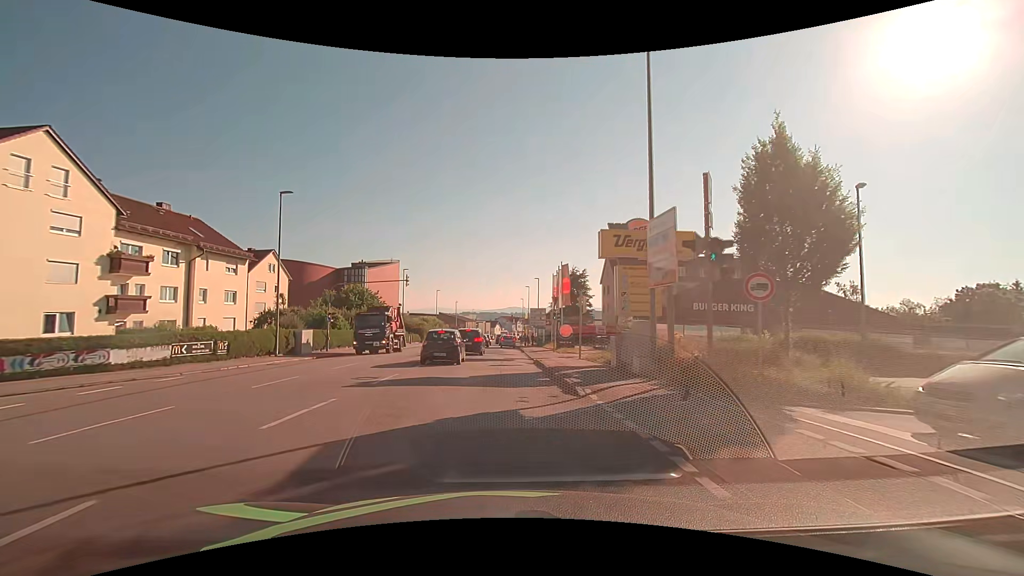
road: tertiary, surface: asphalt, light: Day
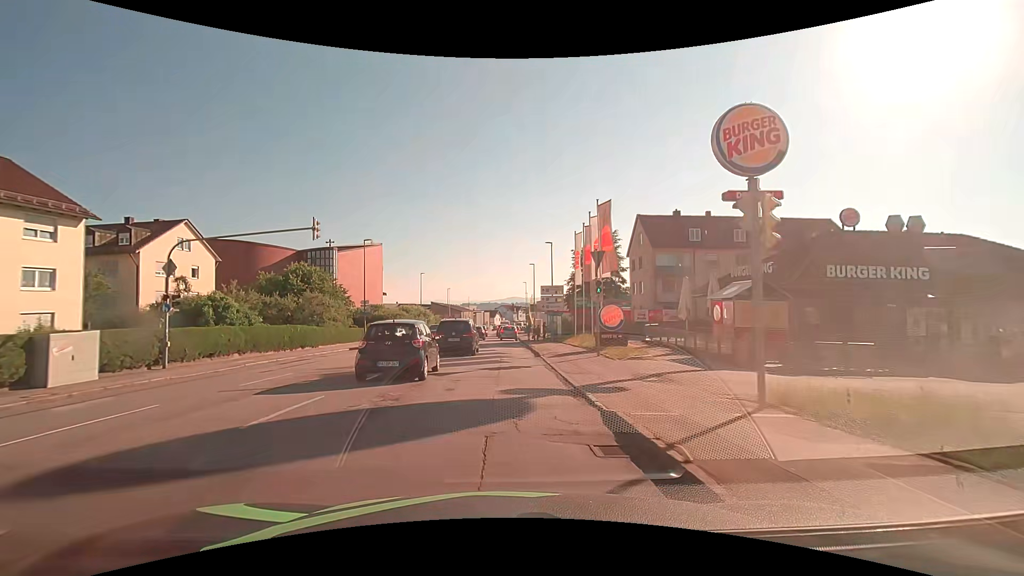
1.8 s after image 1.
(+0.1, +18.2) m; 0°
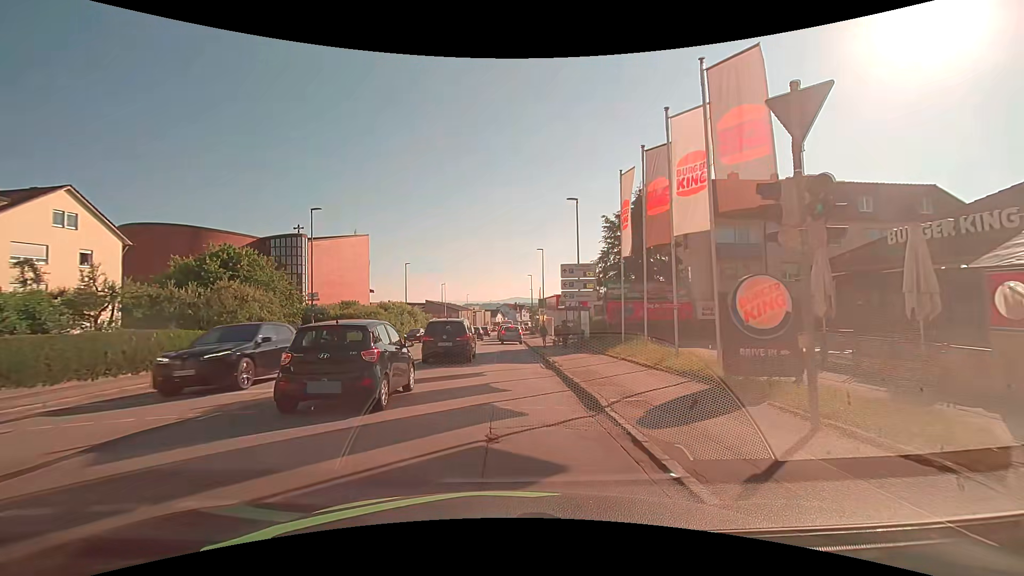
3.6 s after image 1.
(0.0, +13.8) m; +1°
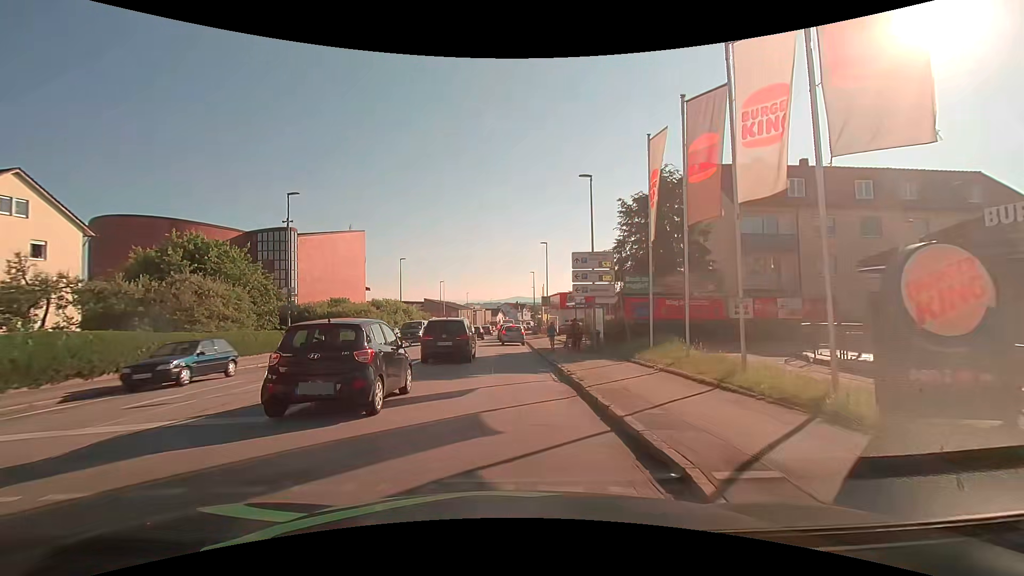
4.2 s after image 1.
(-0.1, +4.1) m; -1°
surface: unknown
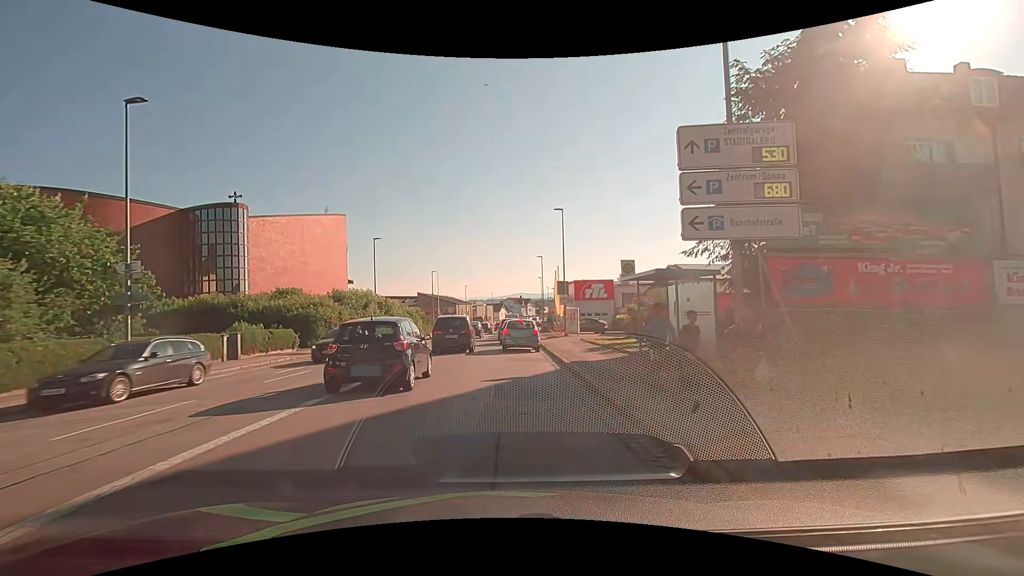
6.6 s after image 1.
(0.0, +13.7) m; -1°
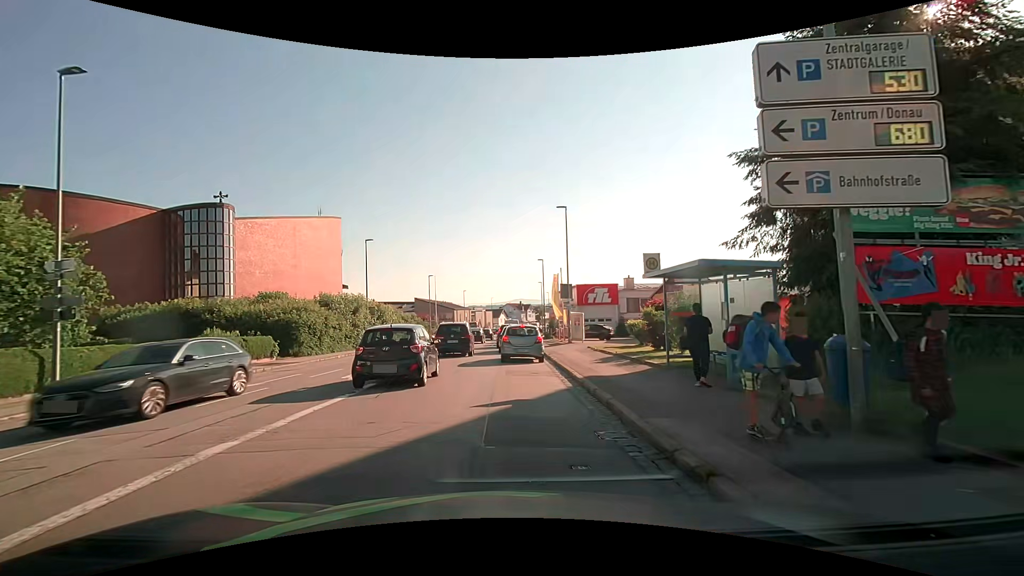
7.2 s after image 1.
(0.0, +2.8) m; 0°
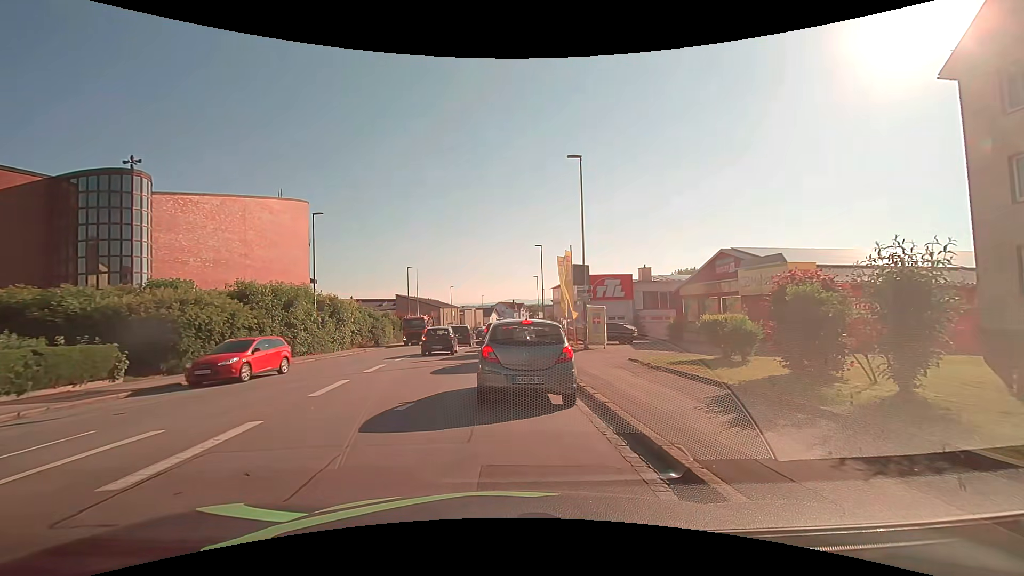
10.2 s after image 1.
(+0.3, +10.9) m; +2°
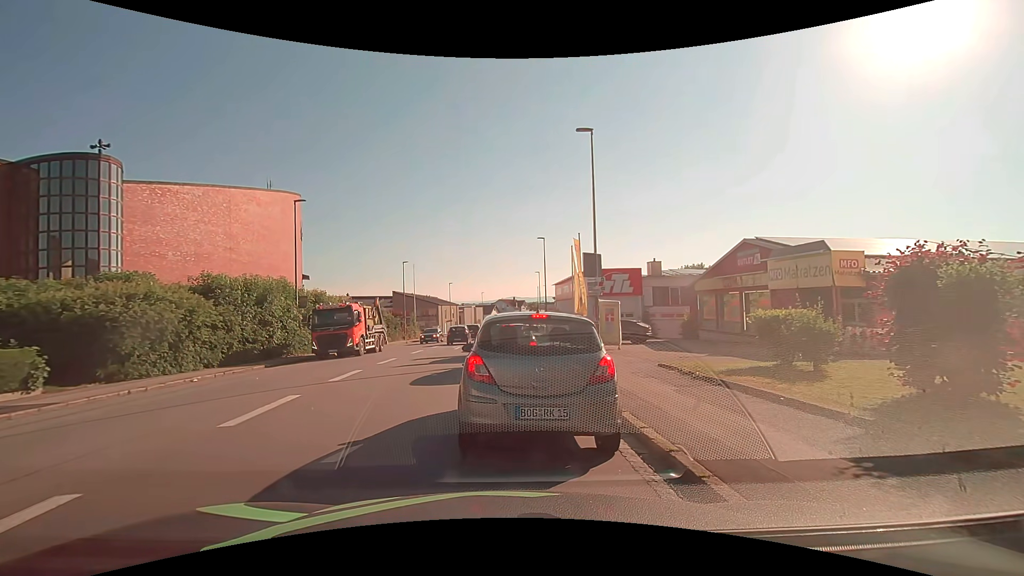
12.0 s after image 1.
(0.0, +3.1) m; 0°
(0, +10) (0, +20) (0, +30) (0, +40) (0, +50) (0, +60) (0, +70) (+1, +80) (+1, +90) (+3, +100) m
